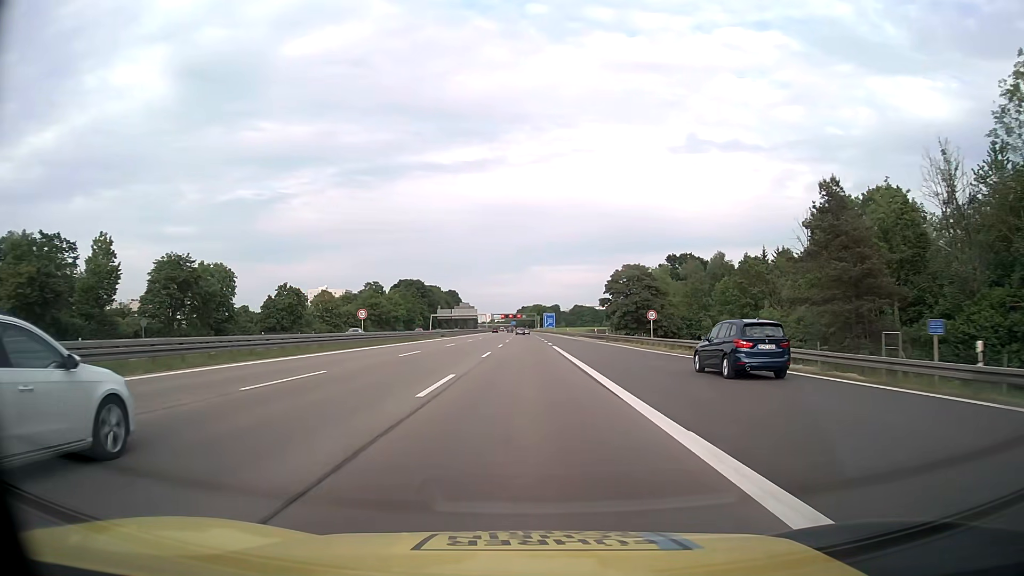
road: motorway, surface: asphalt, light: Day
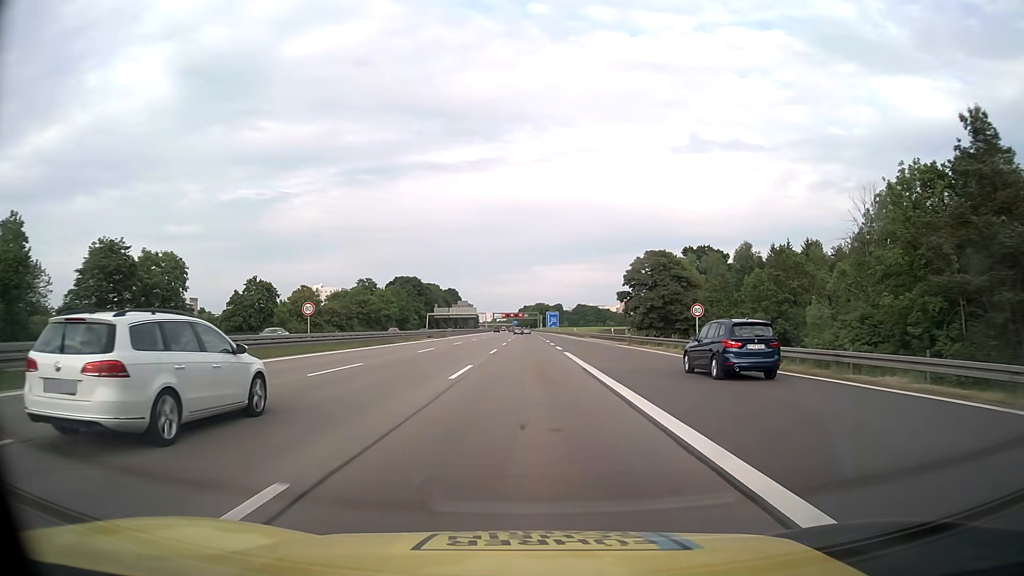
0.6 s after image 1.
(0.0, +13.7) m; 0°
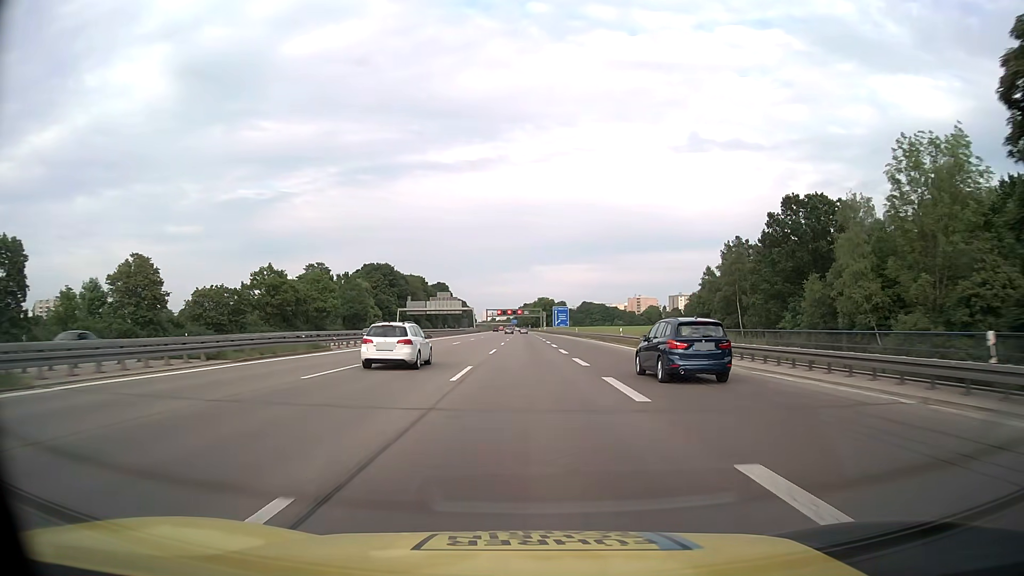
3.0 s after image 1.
(-0.1, +54.7) m; 0°
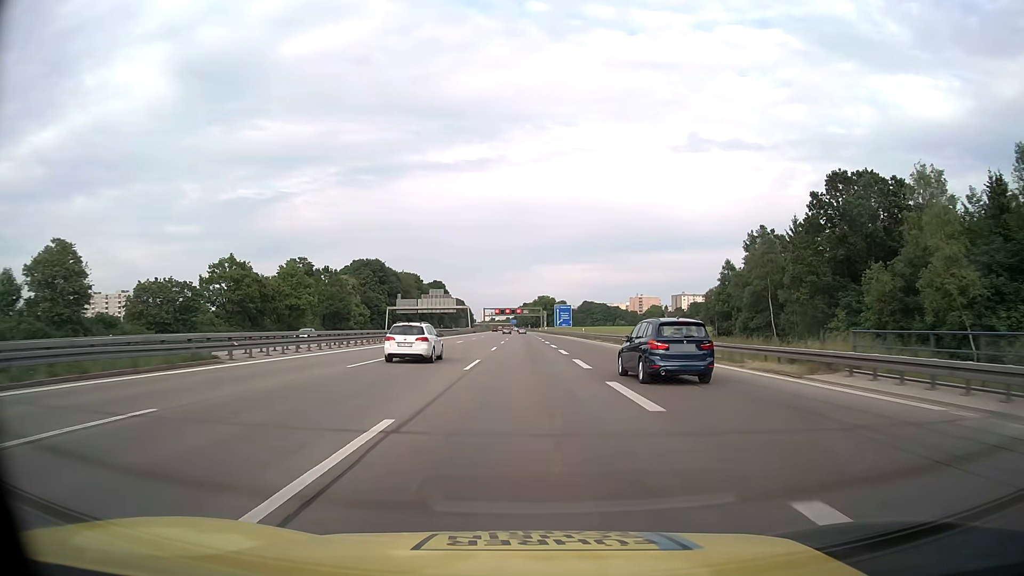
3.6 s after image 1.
(0.0, +13.6) m; 0°
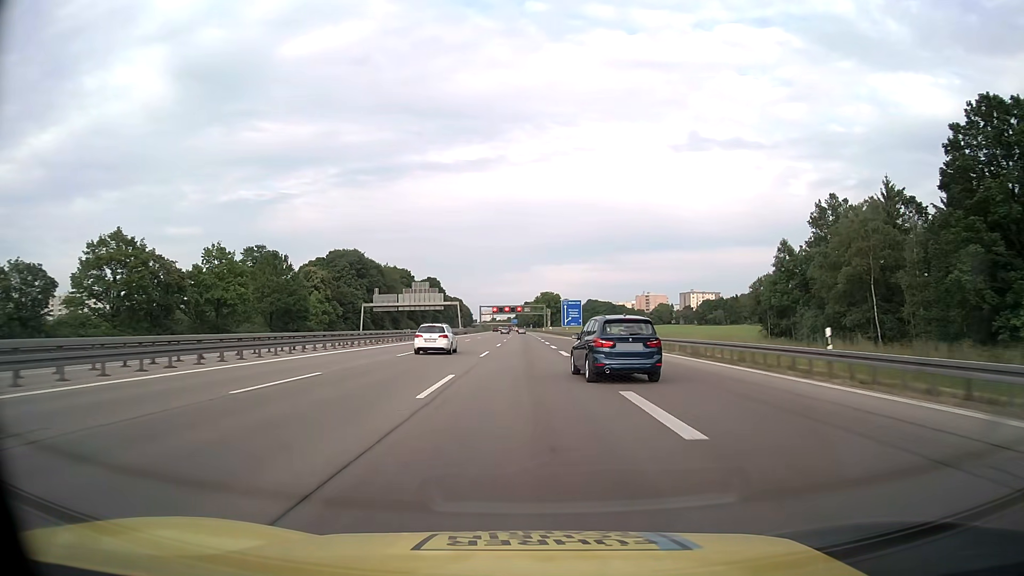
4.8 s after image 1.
(0.0, +26.9) m; 0°
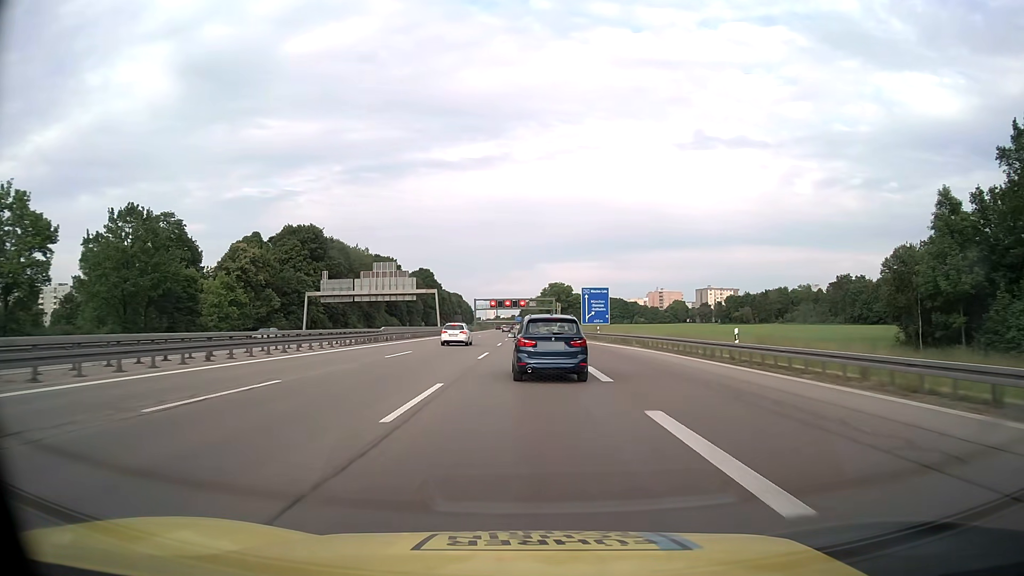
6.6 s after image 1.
(-0.1, +39.4) m; 0°
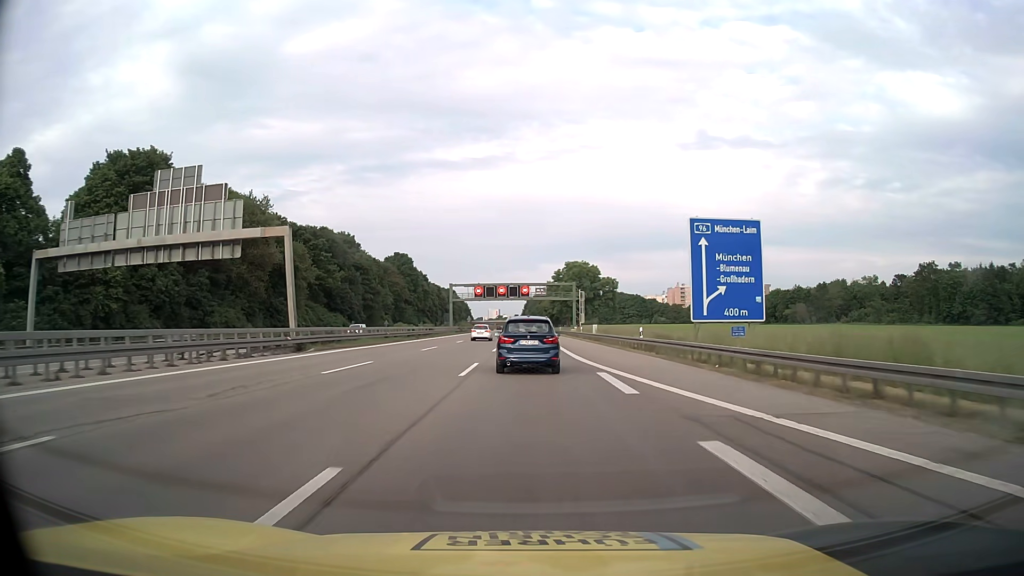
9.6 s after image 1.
(-0.2, +63.5) m; 0°
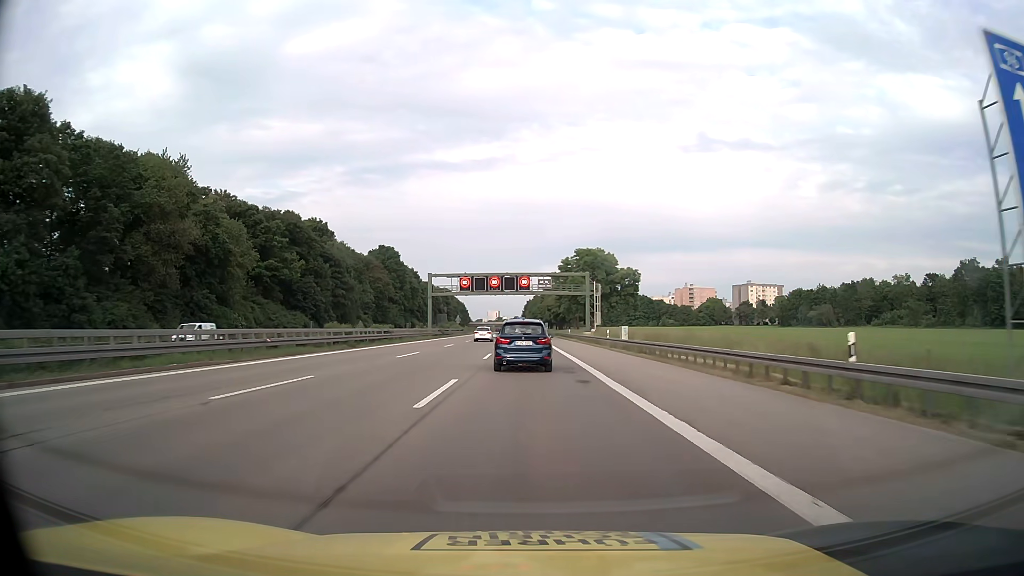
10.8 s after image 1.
(0.0, +24.9) m; 0°
(0, +10) (0, +20) (0, +30) (0, +40) (0, +50) (0, +60) (0, +70) (0, +80) (0, +90) (0, +100) m
